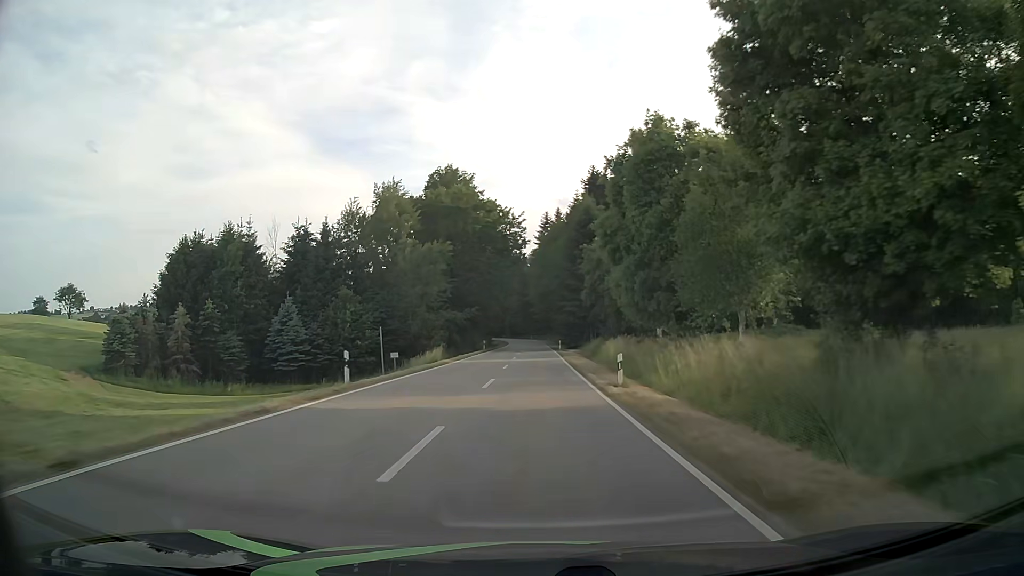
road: tertiary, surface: asphalt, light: Day
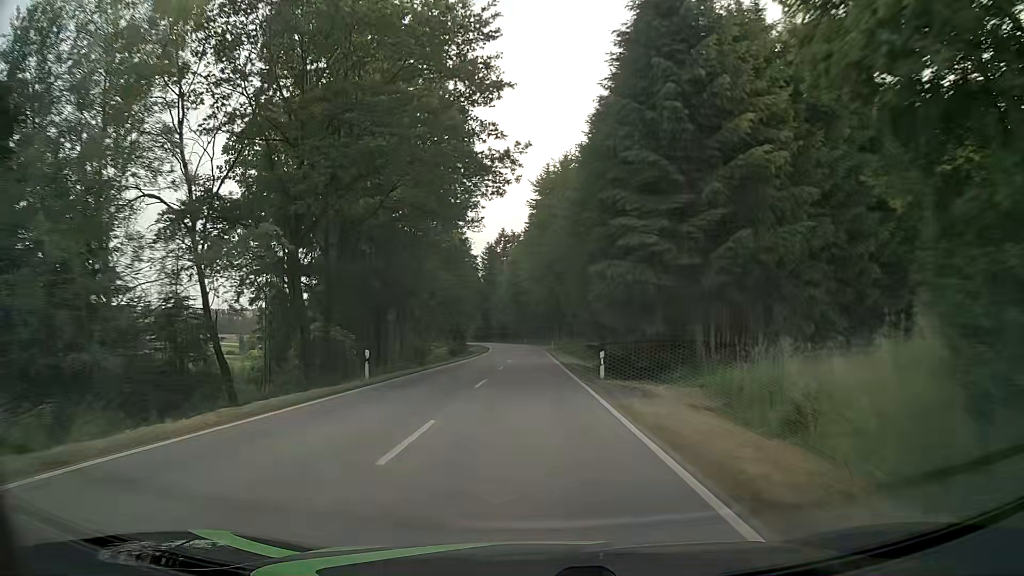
(+0.3, +47.1) m; 0°
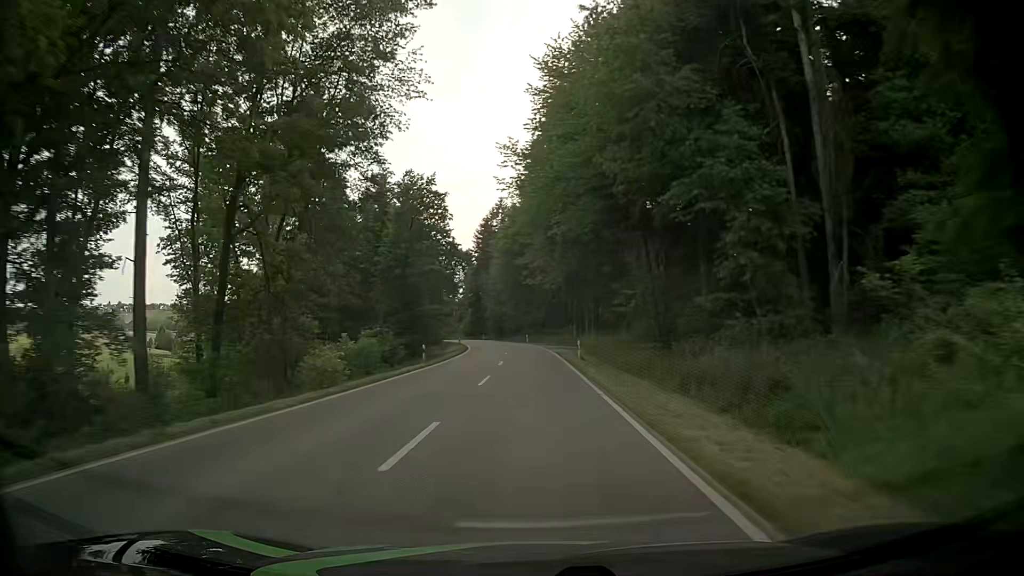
(-0.2, +36.1) m; 0°
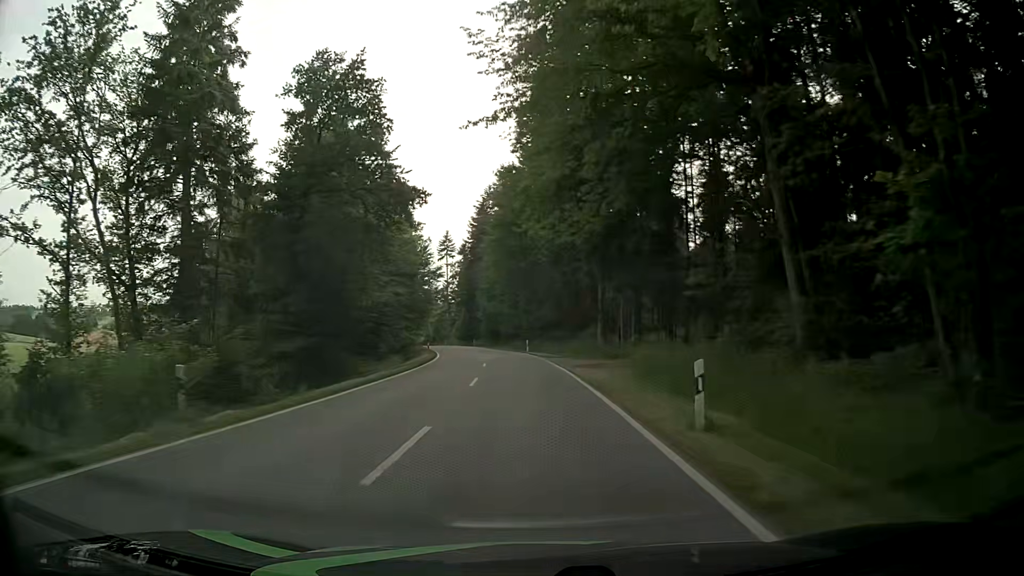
(-0.1, +24.5) m; -1°
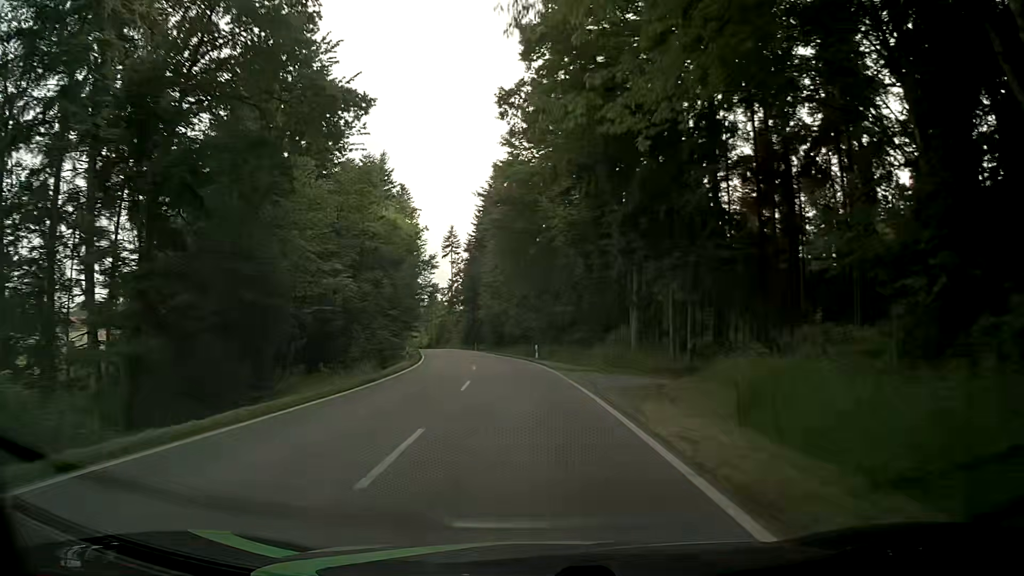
(0.0, +12.3) m; 0°
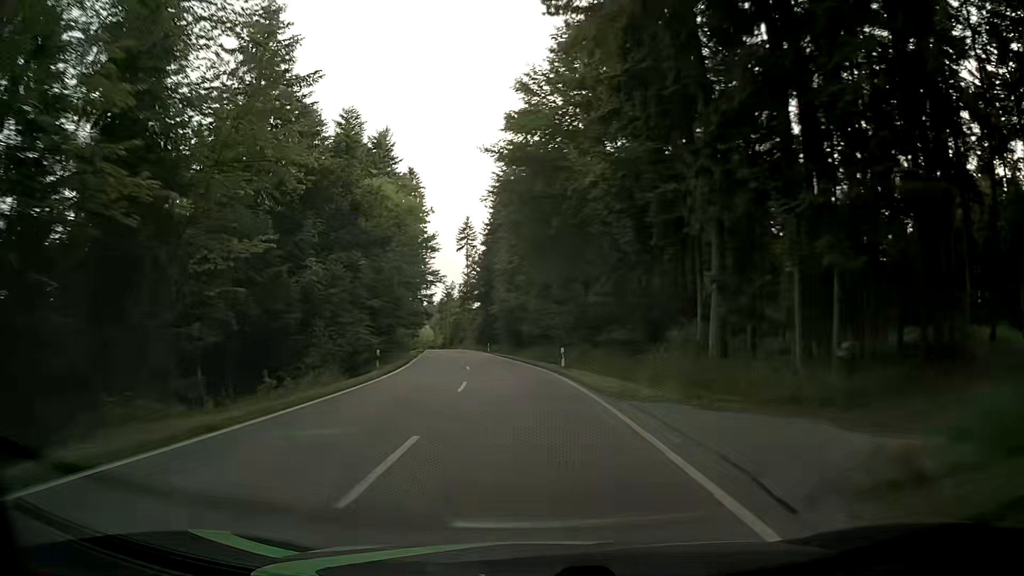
(-0.2, +12.4) m; -1°
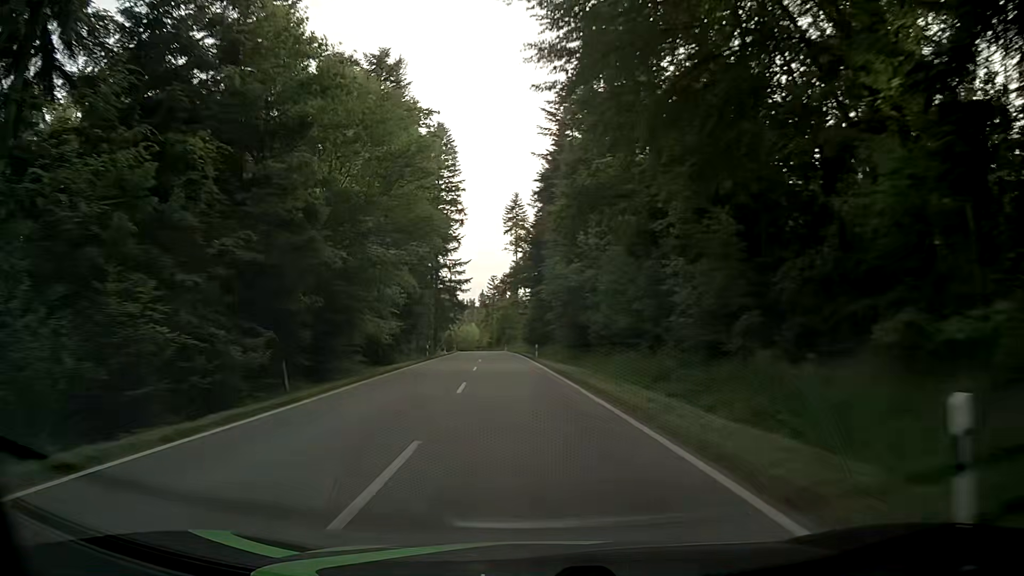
(-1.4, +24.9) m; -6°
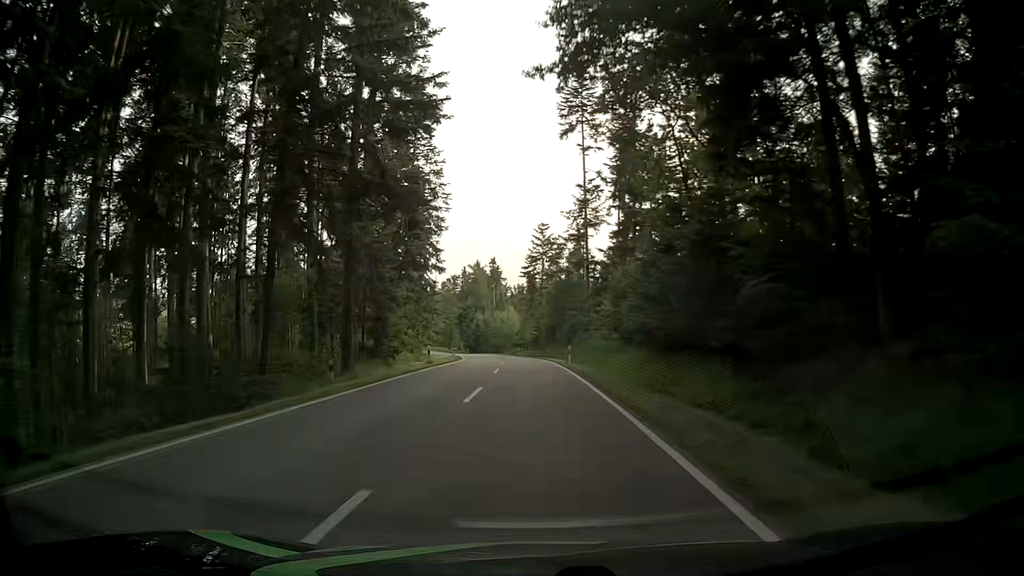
(-3.5, +62.4) m; -4°
(0, +10) (0, +20) (0, +30) (-1, +40) (-1, +50) (-2, +60) (-3, +70) (-5, +80) (-7, +90) (-9, +99) m
